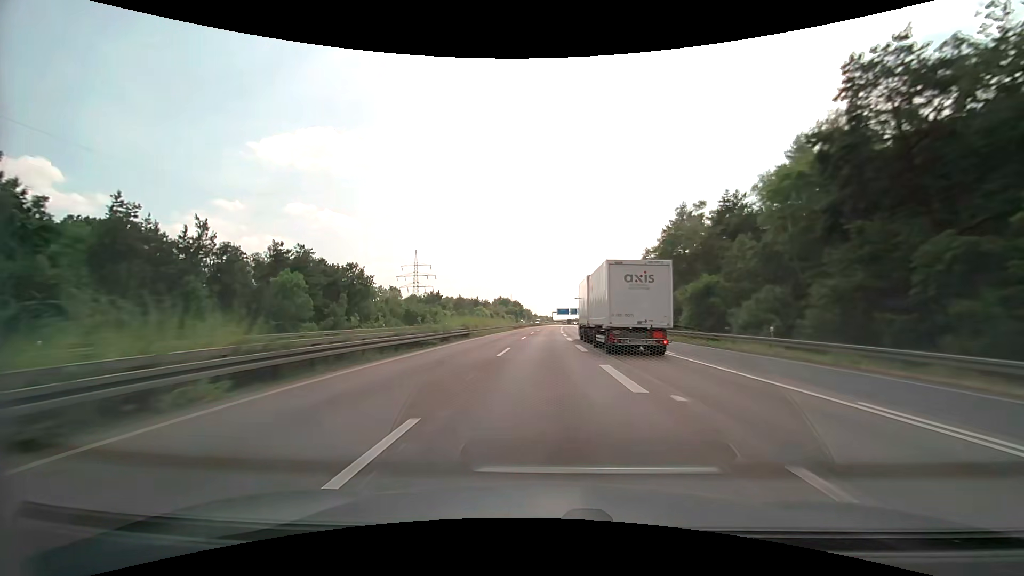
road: motorway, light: Day
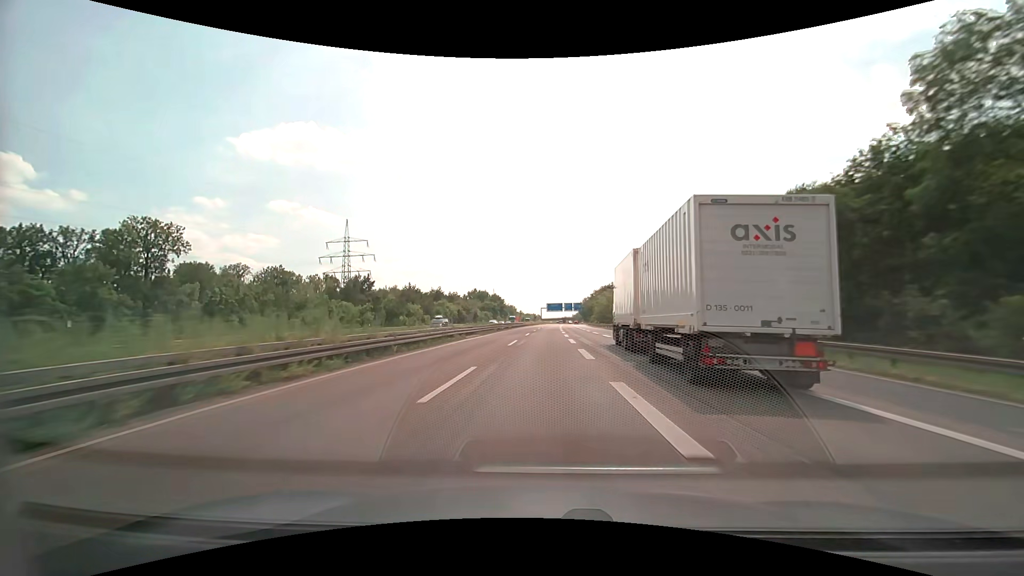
(+0.9, +65.3) m; +1°
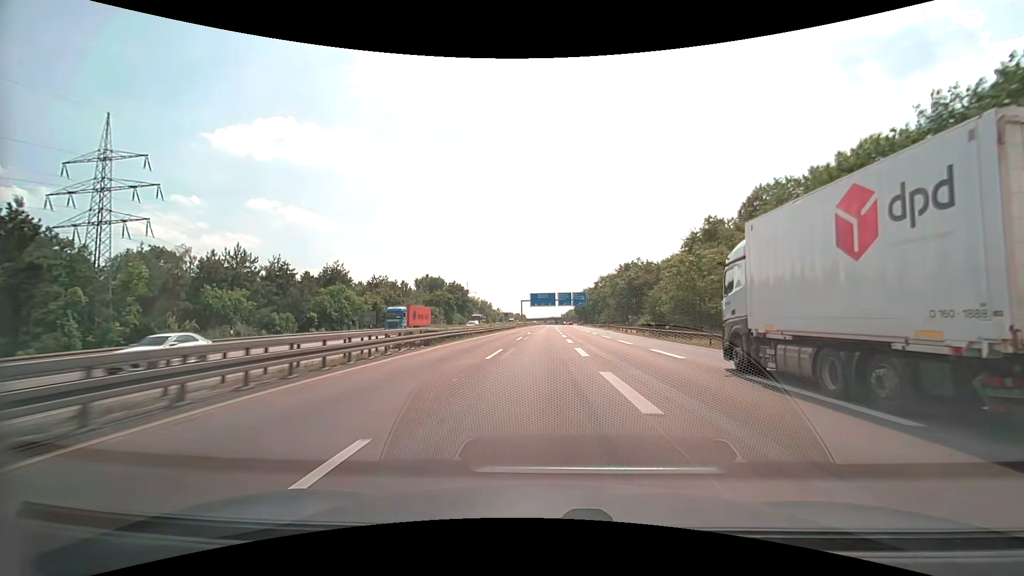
(+1.1, +81.5) m; +1°
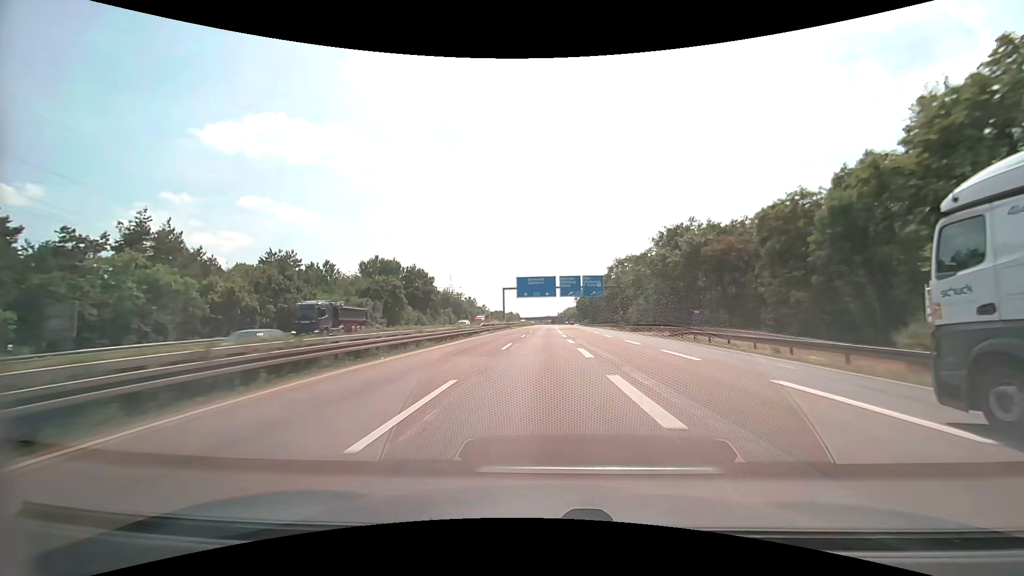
(+0.3, +48.9) m; +1°
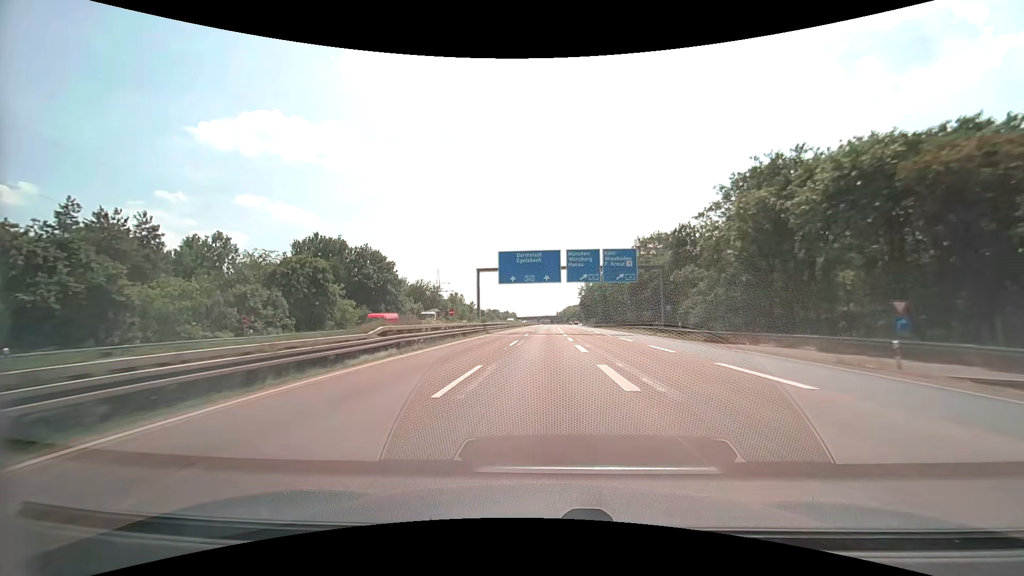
(+0.1, +32.6) m; 0°
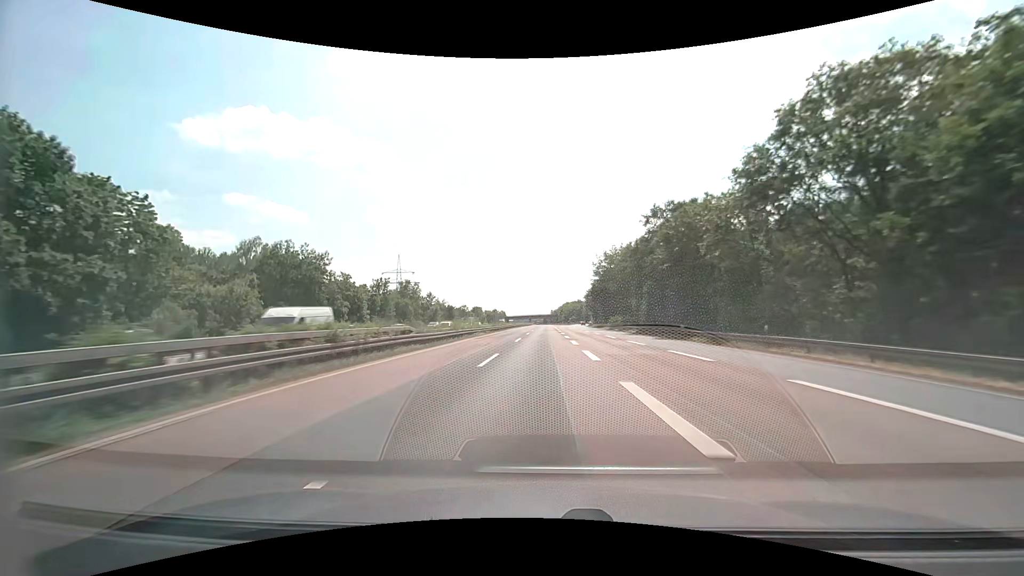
(+0.6, +65.1) m; +1°
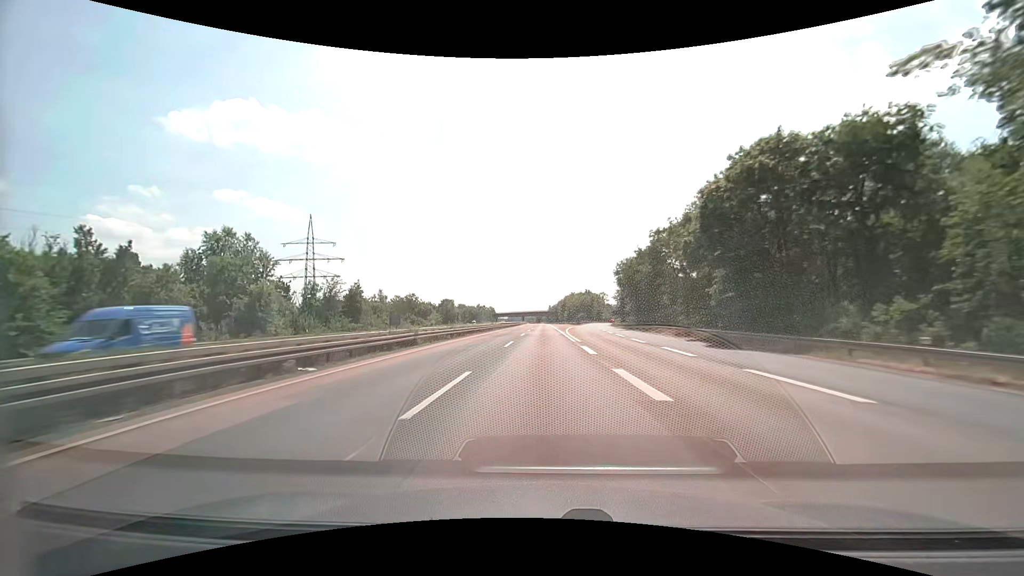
(+0.4, +81.6) m; 0°
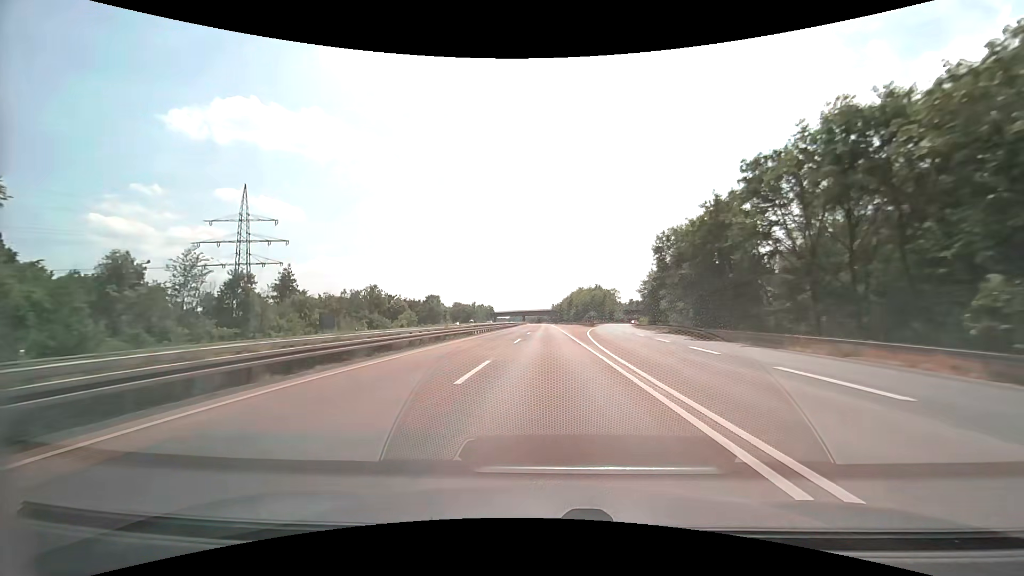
(-0.1, +32.7) m; 0°
(0, +10) (0, +20) (0, +30) (0, +40) (0, +50) (0, +60) (0, +70) (0, +80) (0, +90) (0, +100) m
